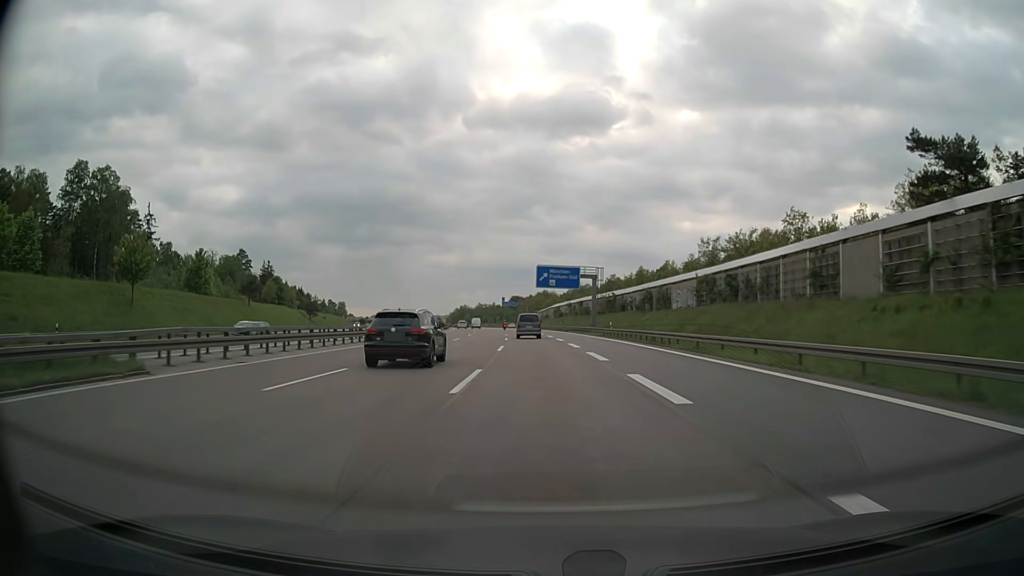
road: motorway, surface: asphalt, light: Day
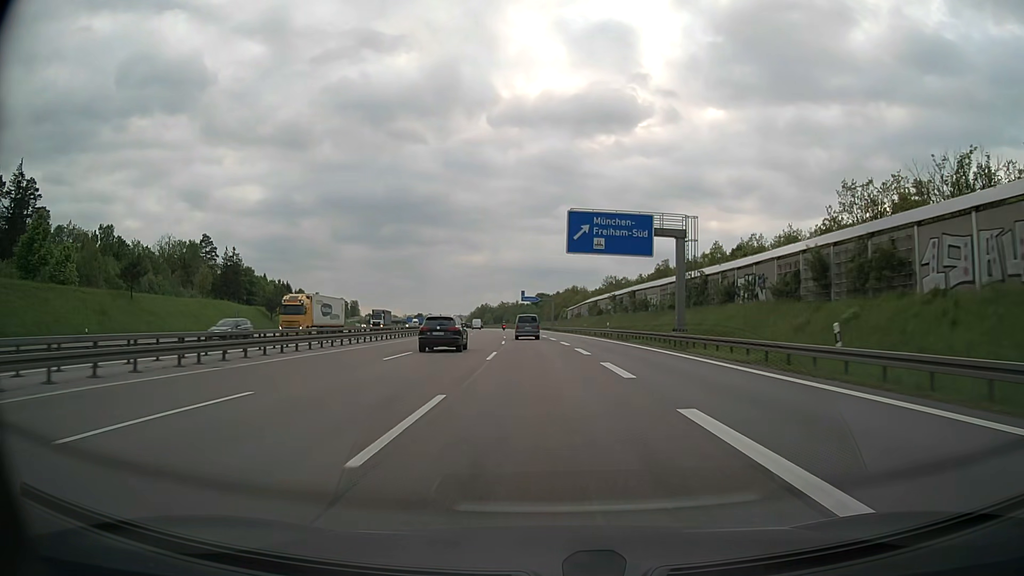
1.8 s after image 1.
(-0.9, +42.7) m; -2°
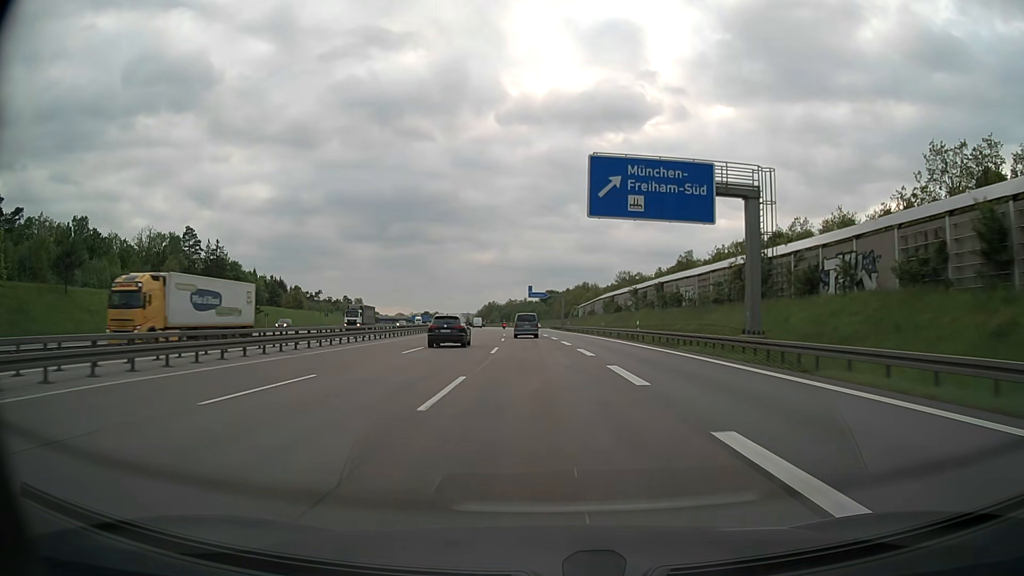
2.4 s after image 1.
(-0.1, +14.2) m; -1°
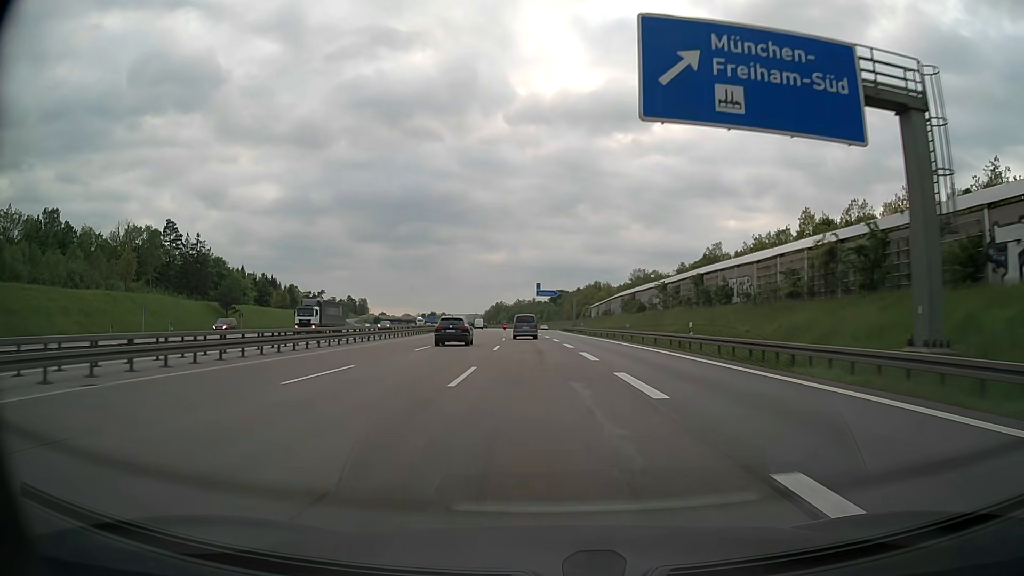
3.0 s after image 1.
(-0.1, +14.2) m; -1°
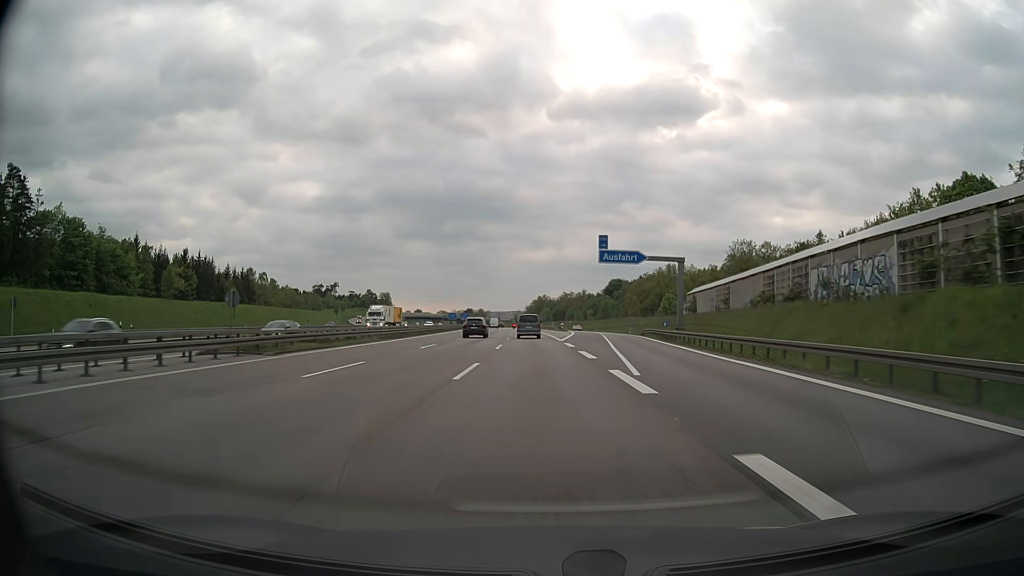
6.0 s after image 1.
(-2.3, +71.1) m; -4°
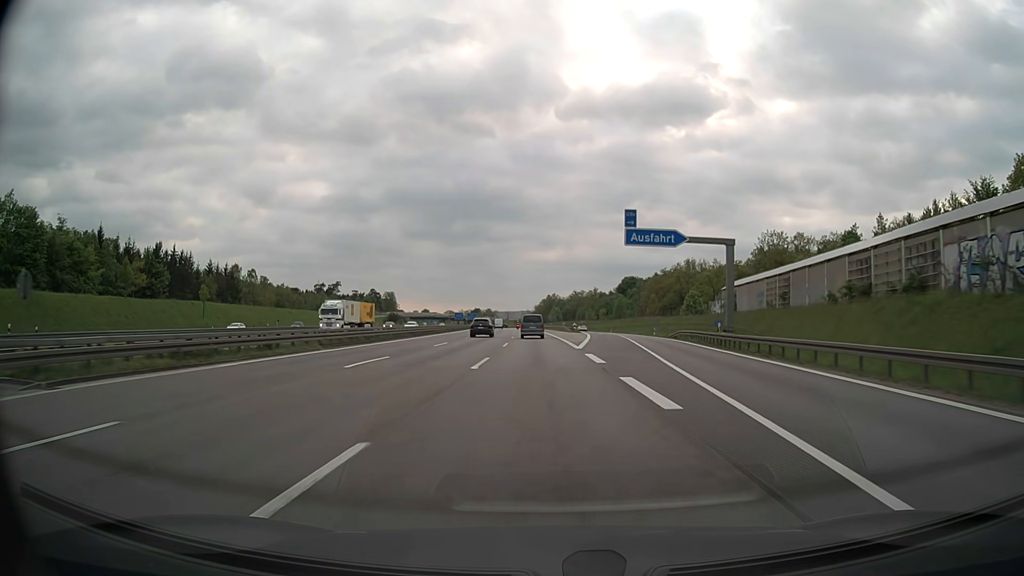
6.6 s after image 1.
(-0.1, +14.2) m; -1°
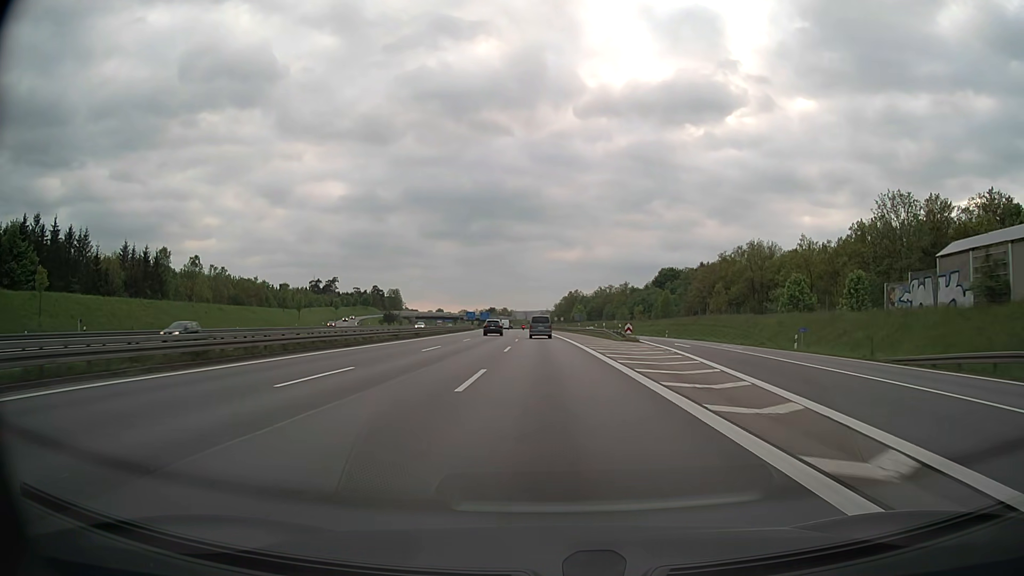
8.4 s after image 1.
(-0.8, +42.7) m; -2°
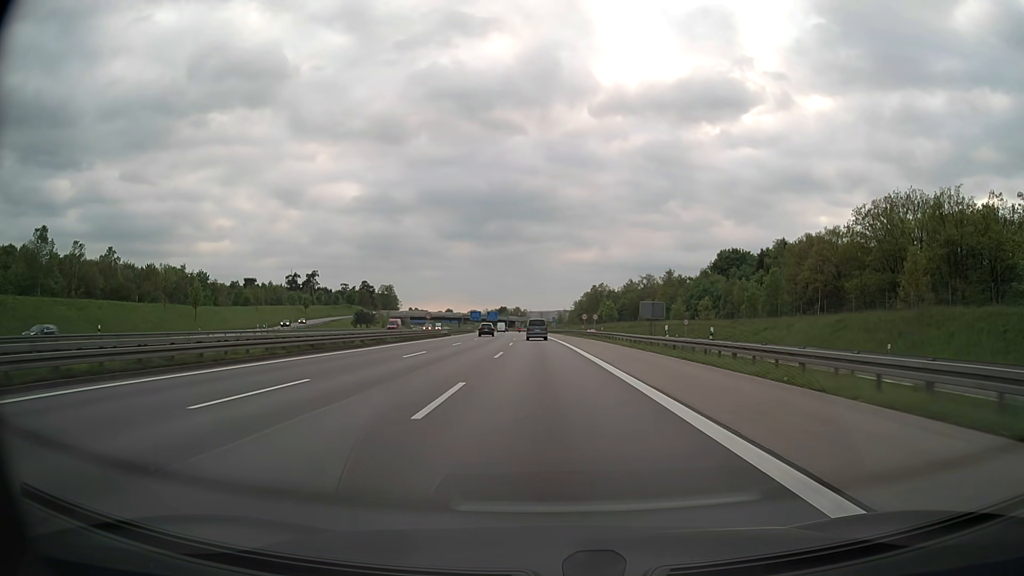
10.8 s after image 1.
(-0.5, +57.9) m; -1°
(0, +10) (0, +20) (0, +30) (0, +40) (-1, +50) (-1, +60) (-1, +70) (-2, +80) (-2, +90) (-3, +100) m
